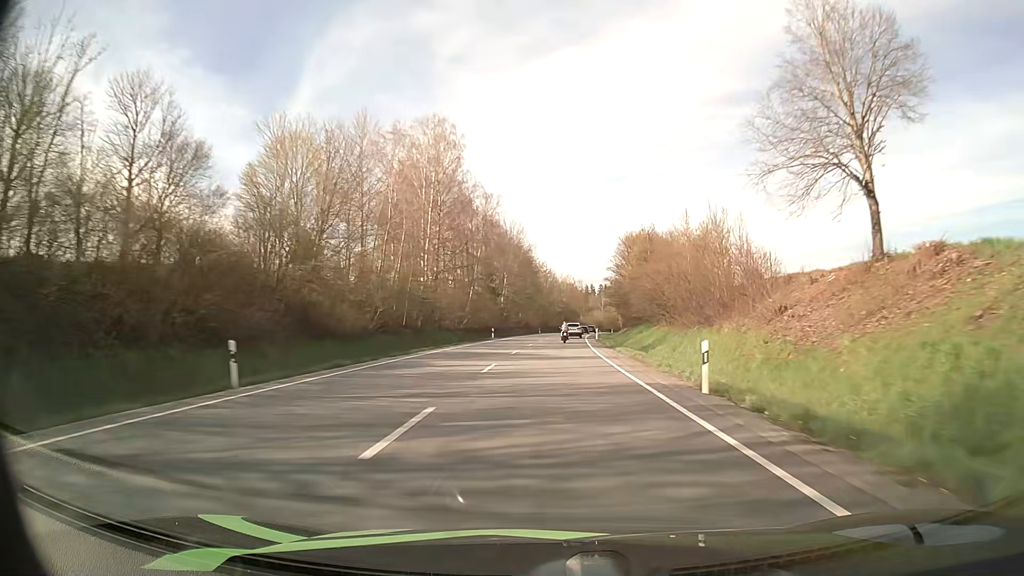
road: primary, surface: asphalt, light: Day
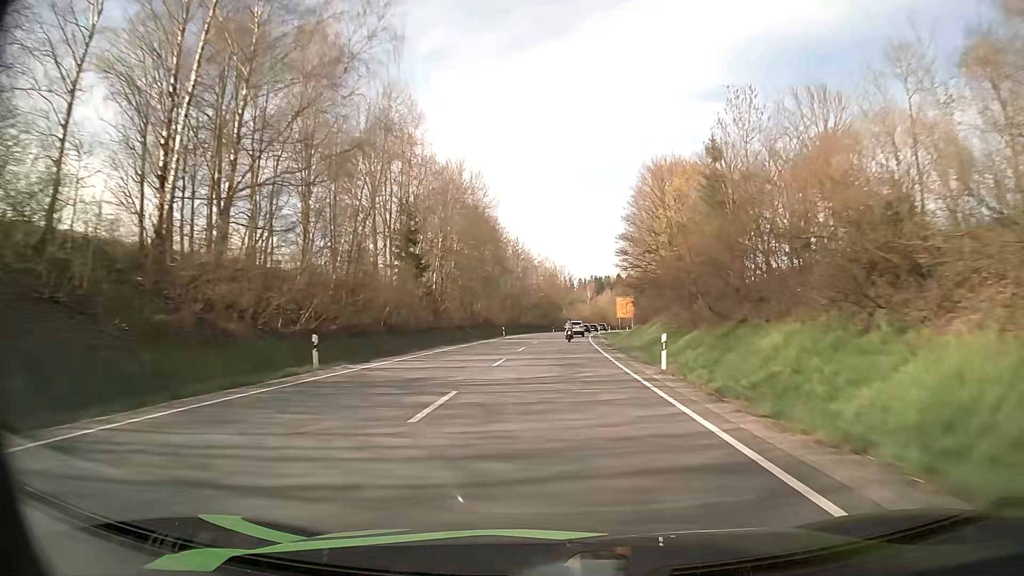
(+0.7, +45.8) m; +2°
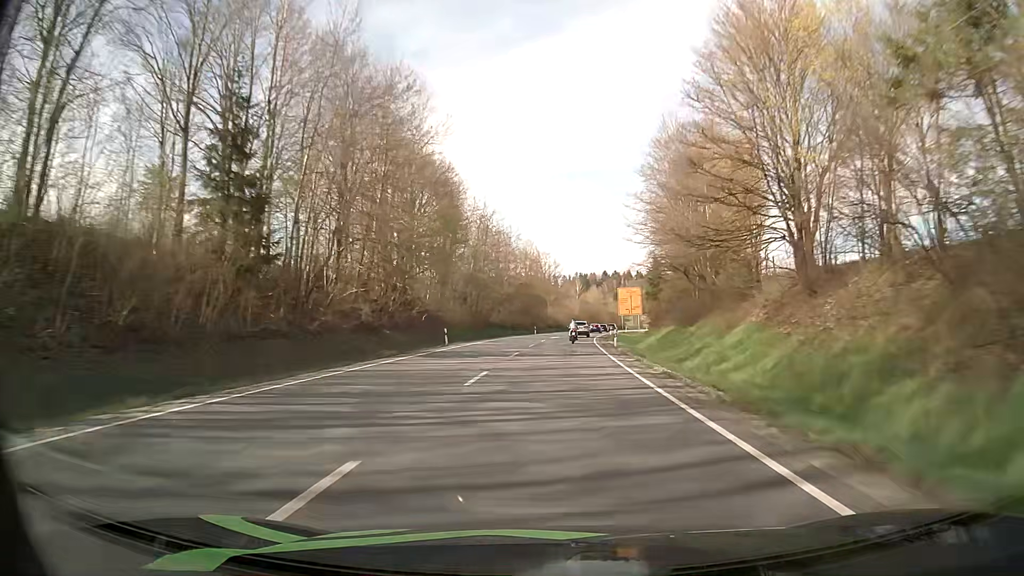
(+0.4, +30.8) m; +1°
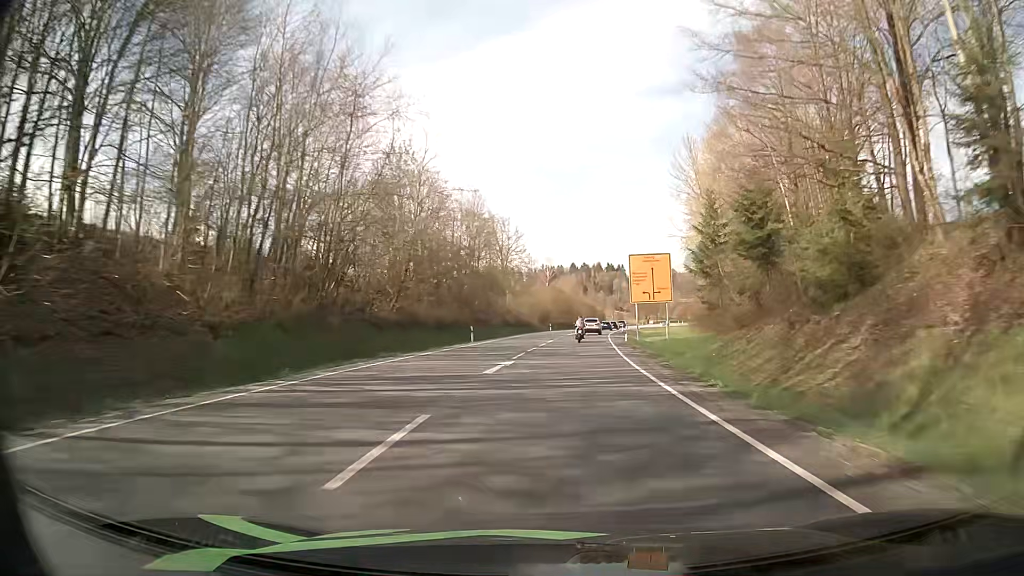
(+1.0, +45.0) m; +3°
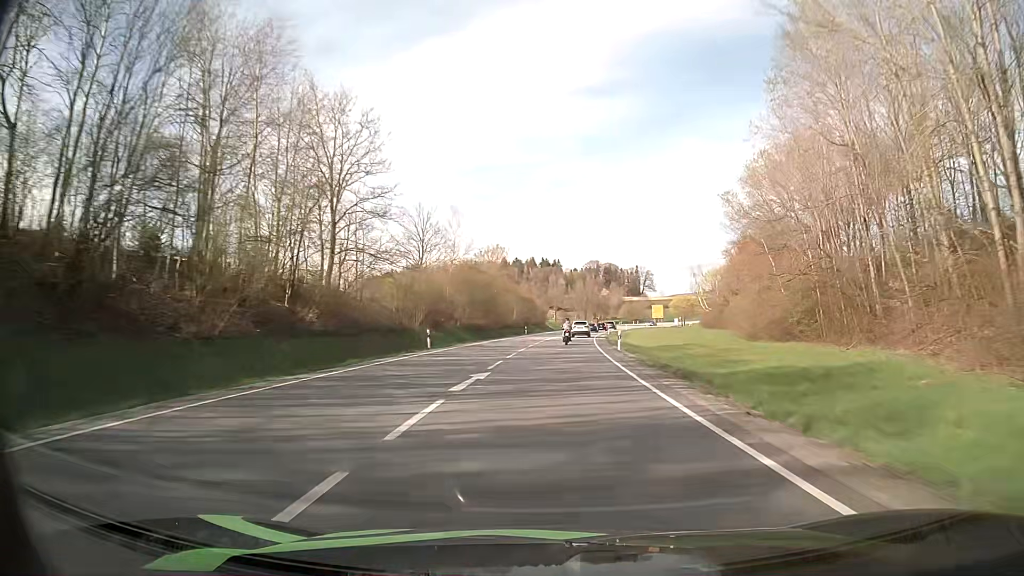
(+2.8, +57.7) m; +6°
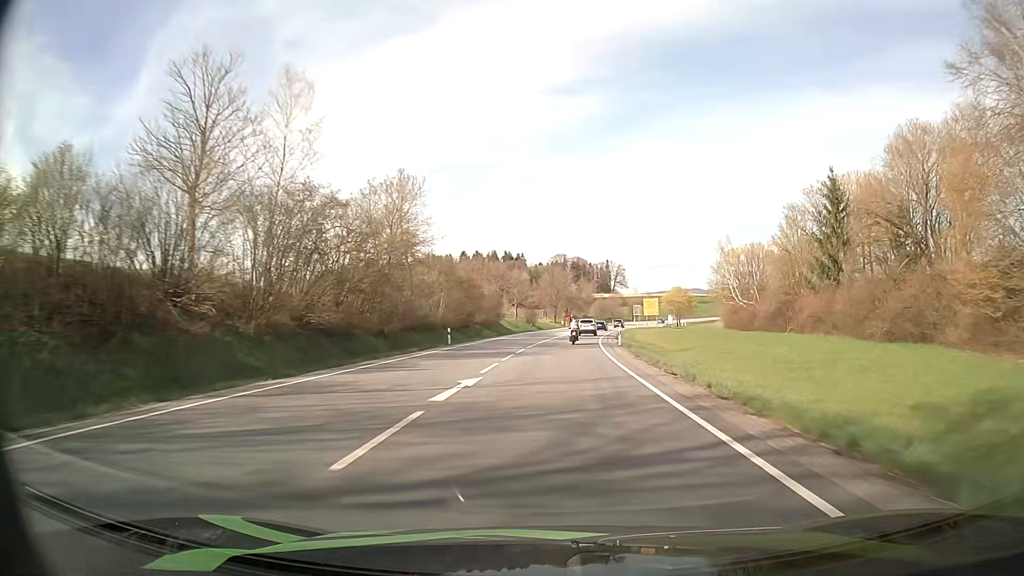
(+1.0, +43.9) m; +3°
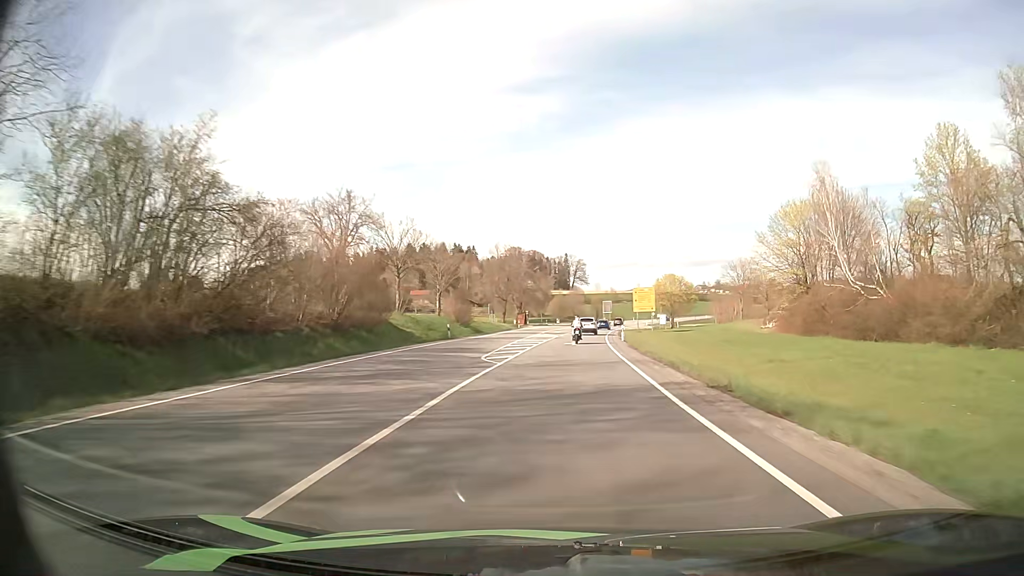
(+1.6, +44.6) m; +4°
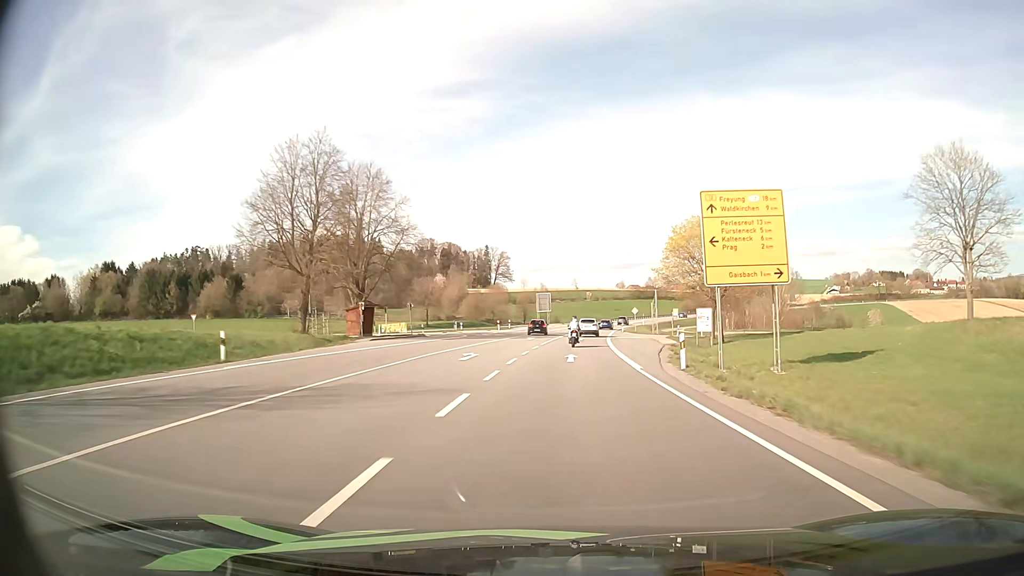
(+4.2, +72.1) m; +7°
(0, +10) (0, +20) (+1, +30) (+1, +40) (+2, +50) (+3, +60) (+4, +70) (+5, +80) (+6, +90) (+8, +100) m
